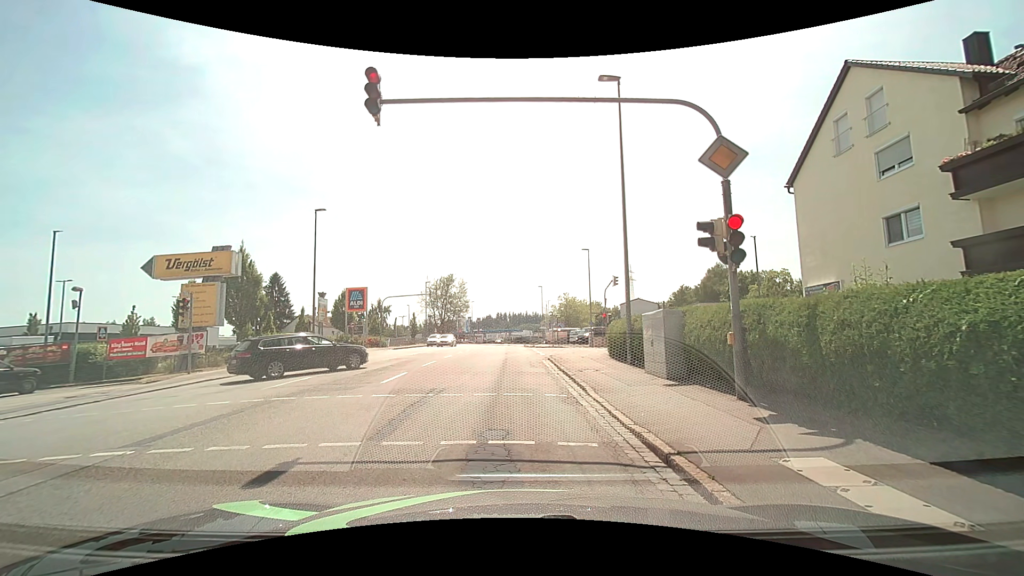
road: tertiary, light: Day
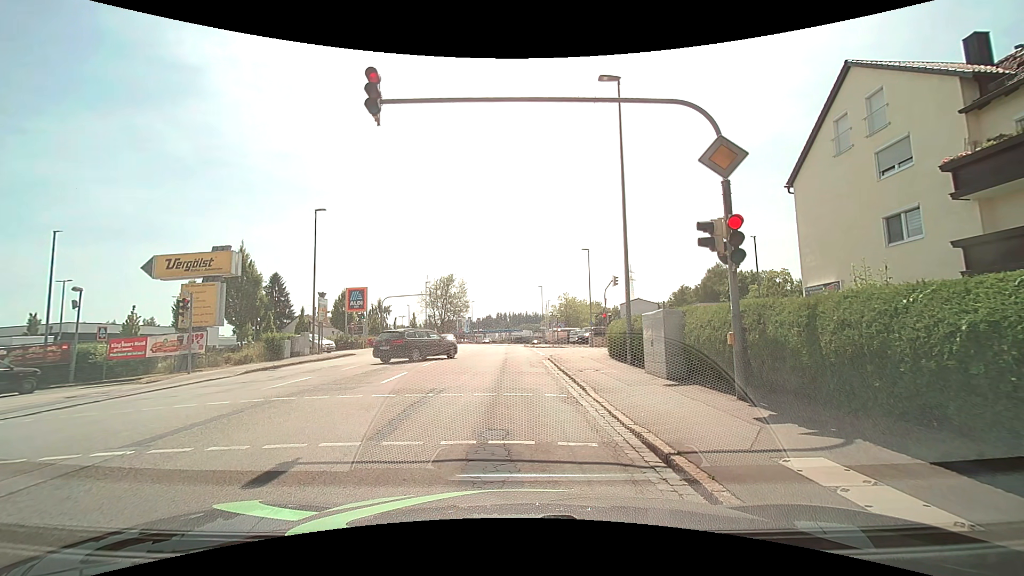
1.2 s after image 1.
(0.0, 0.0) m; 0°
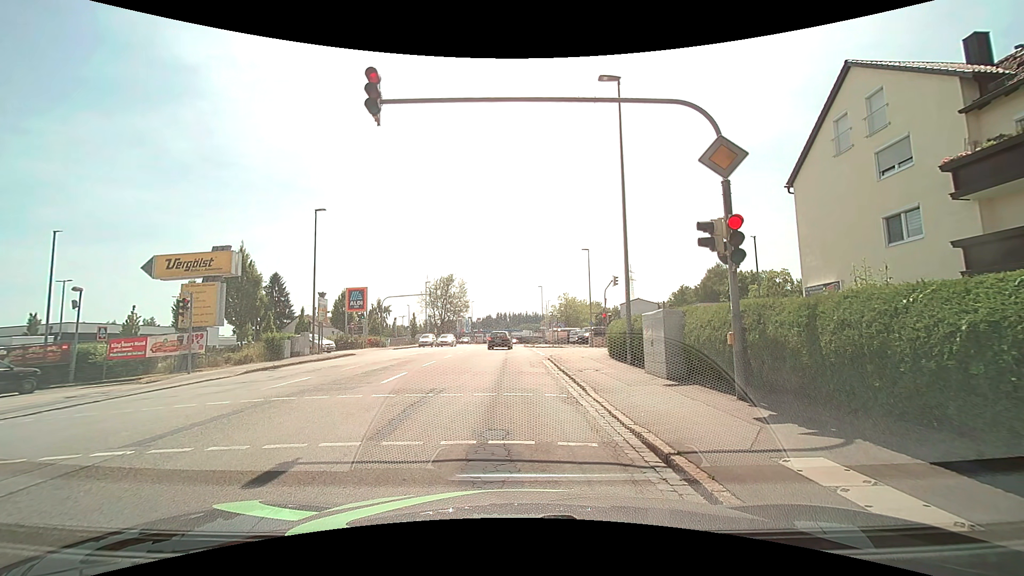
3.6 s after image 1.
(0.0, 0.0) m; 0°
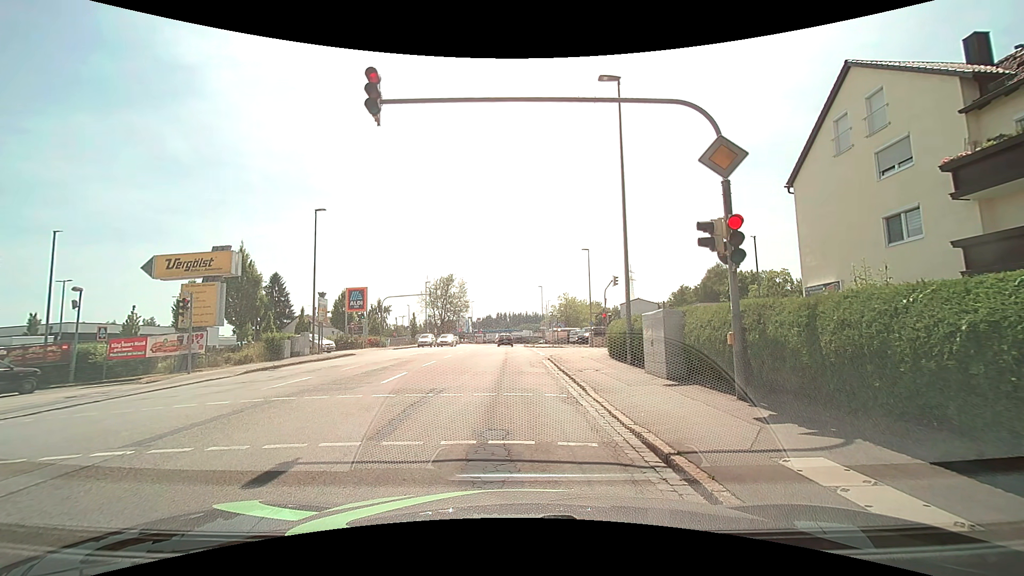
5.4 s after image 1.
(0.0, 0.0) m; 0°
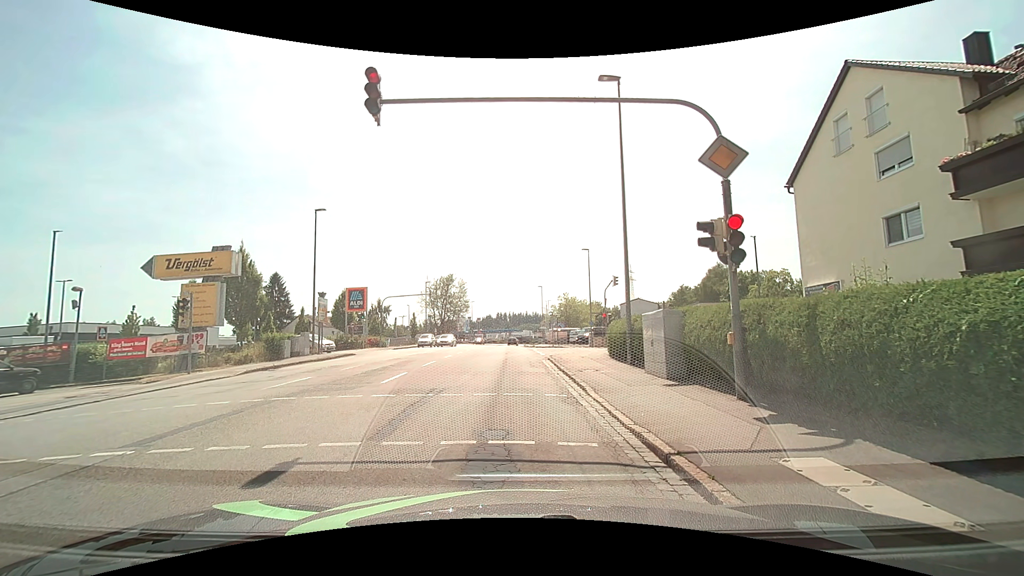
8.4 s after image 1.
(0.0, 0.0) m; 0°
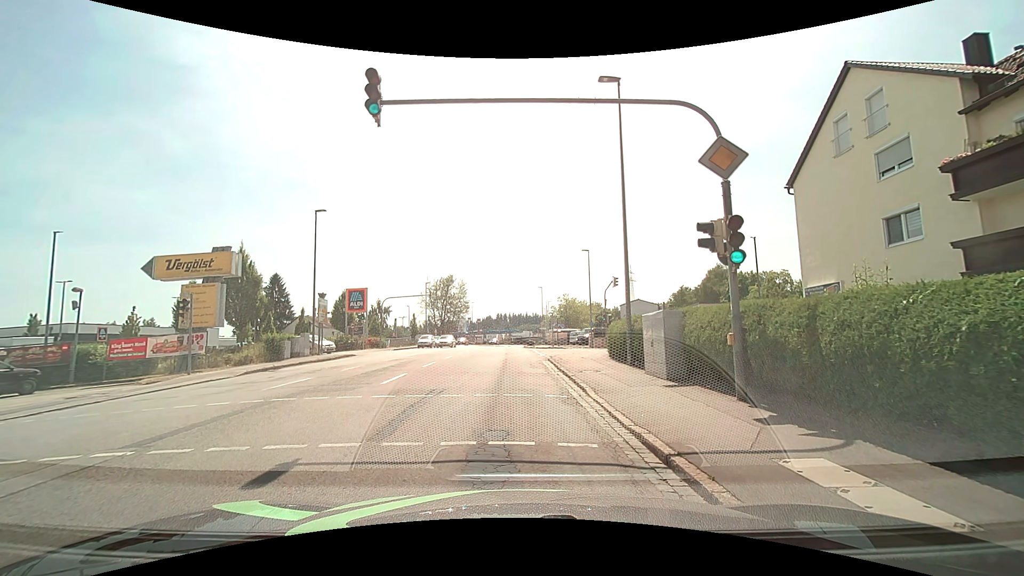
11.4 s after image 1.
(0.0, 0.0) m; 0°
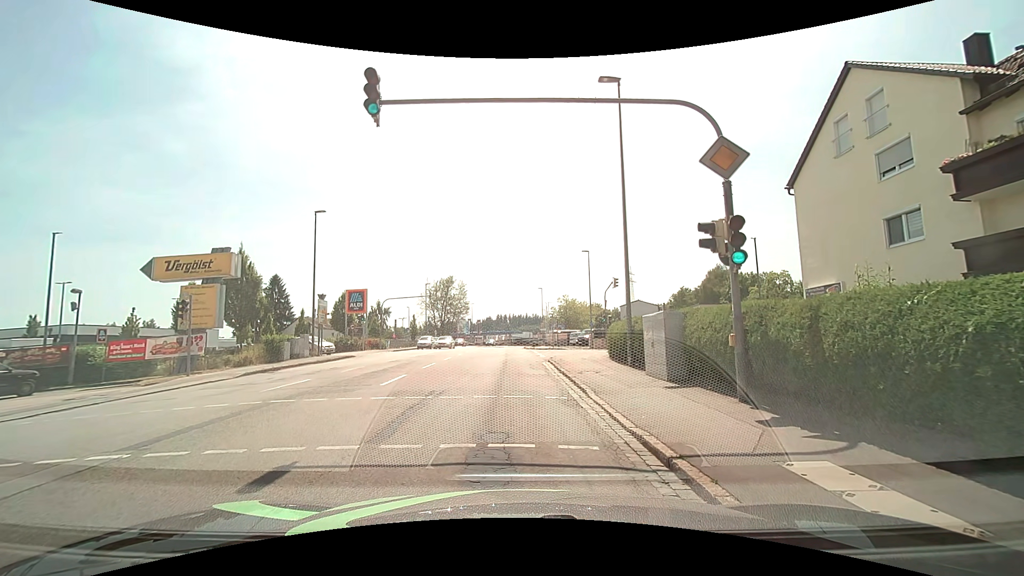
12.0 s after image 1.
(0.0, 0.0) m; 0°
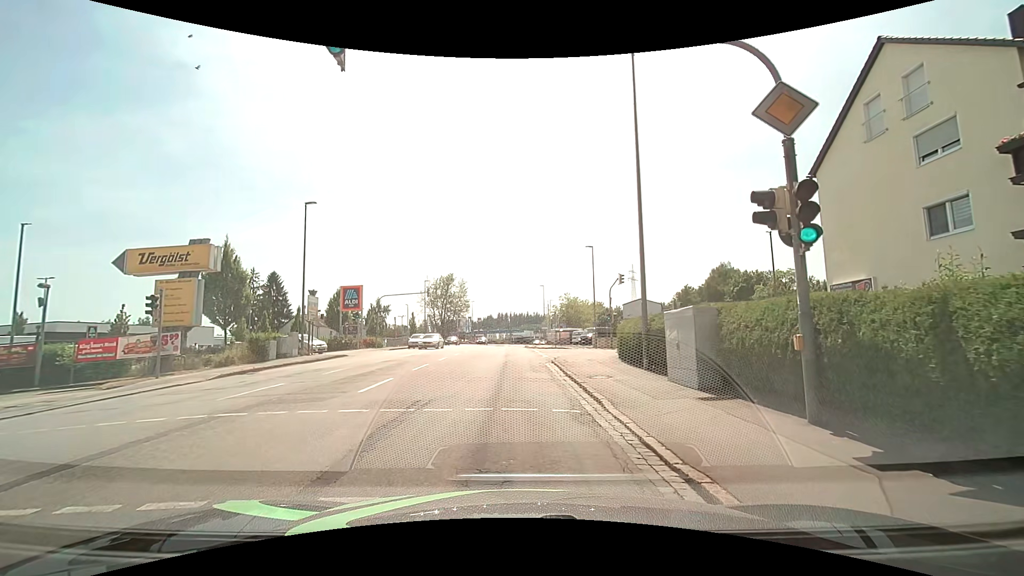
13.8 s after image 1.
(0.0, +2.0) m; 0°
(0, +10) (-1, +20) (-1, +30) (-1, +40) (-1, +50) (-1, +60) (-2, +70) (-2, +80) (-2, +90) (-2, +100) m
